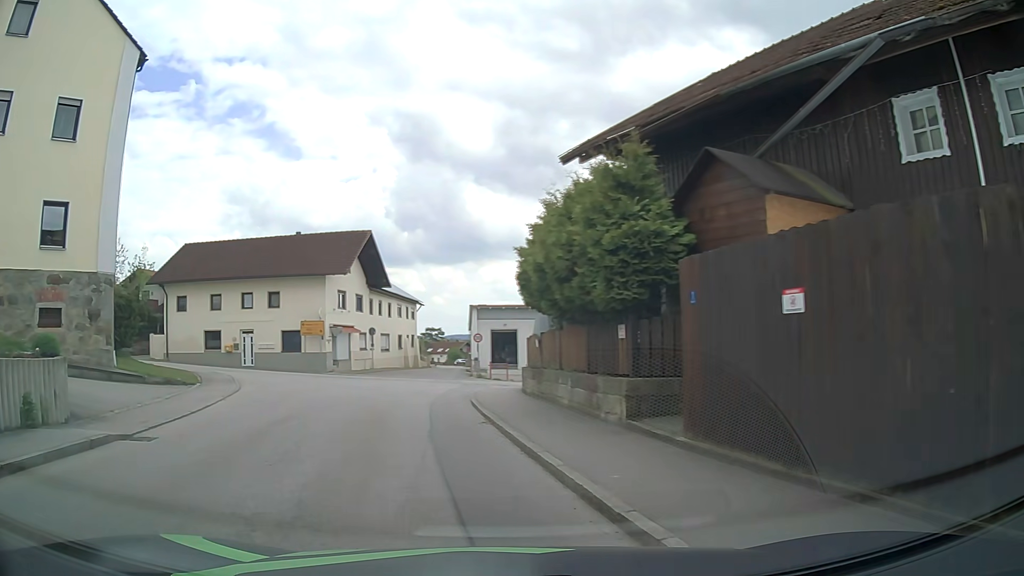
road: tertiary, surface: asphalt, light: Day
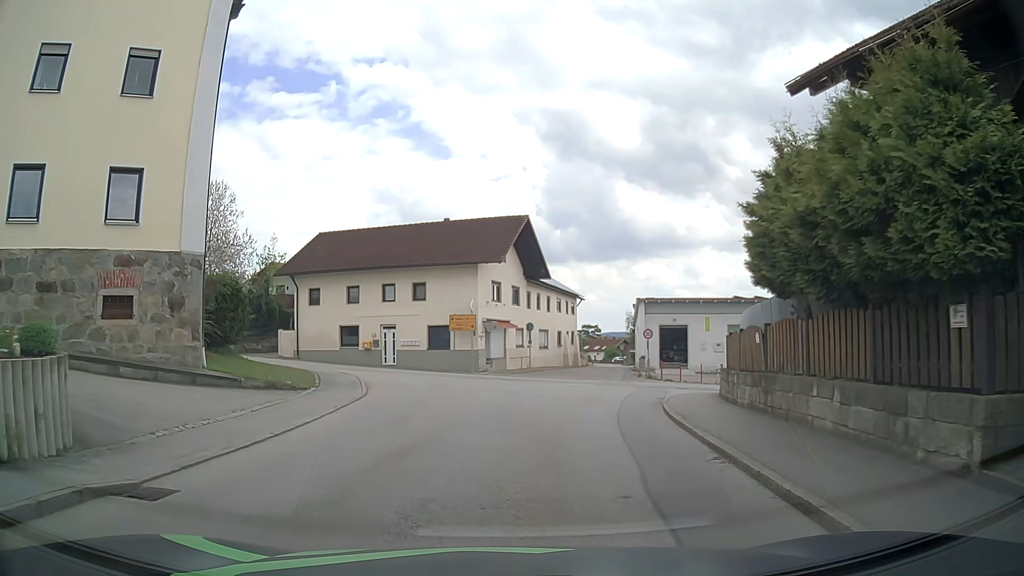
(-0.7, +4.7) m; -12°
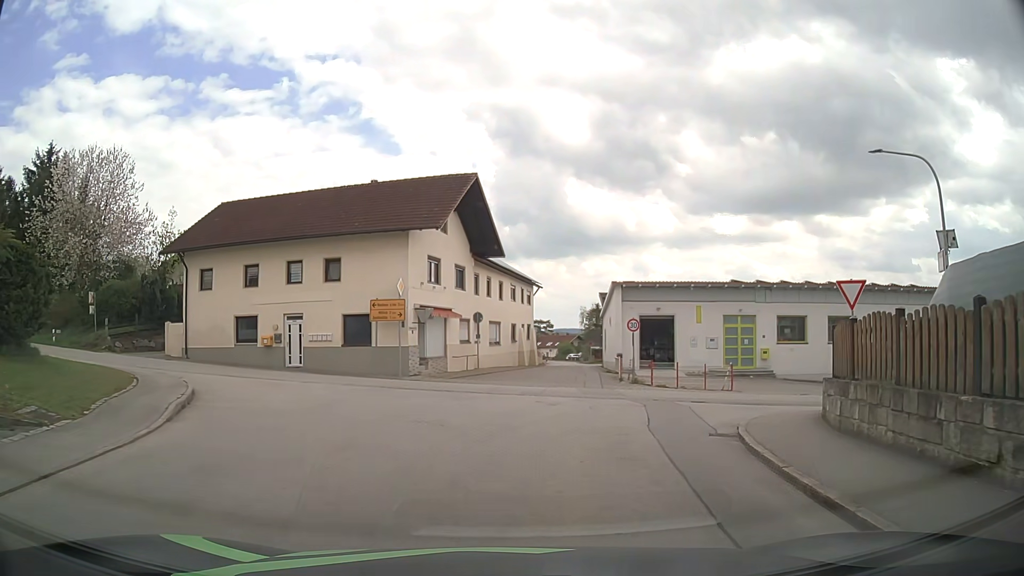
(+0.2, +9.8) m; +4°
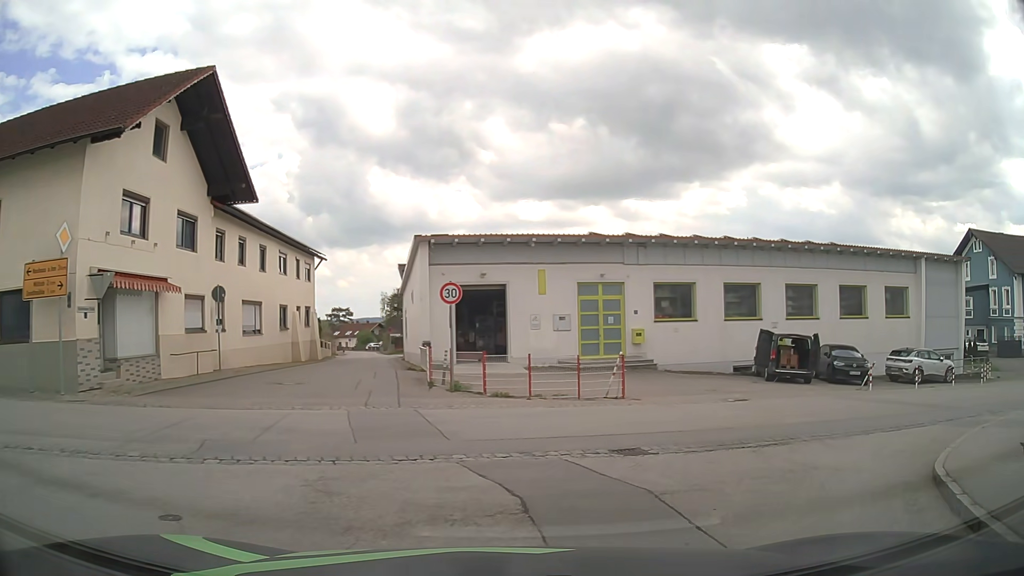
(+1.4, +12.2) m; +16°
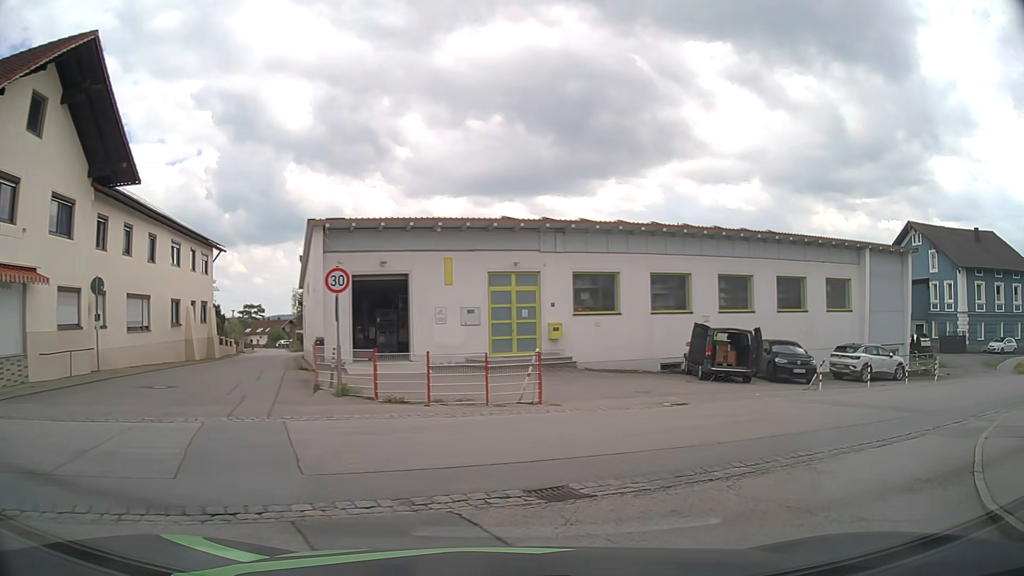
(+0.2, +2.7) m; +8°
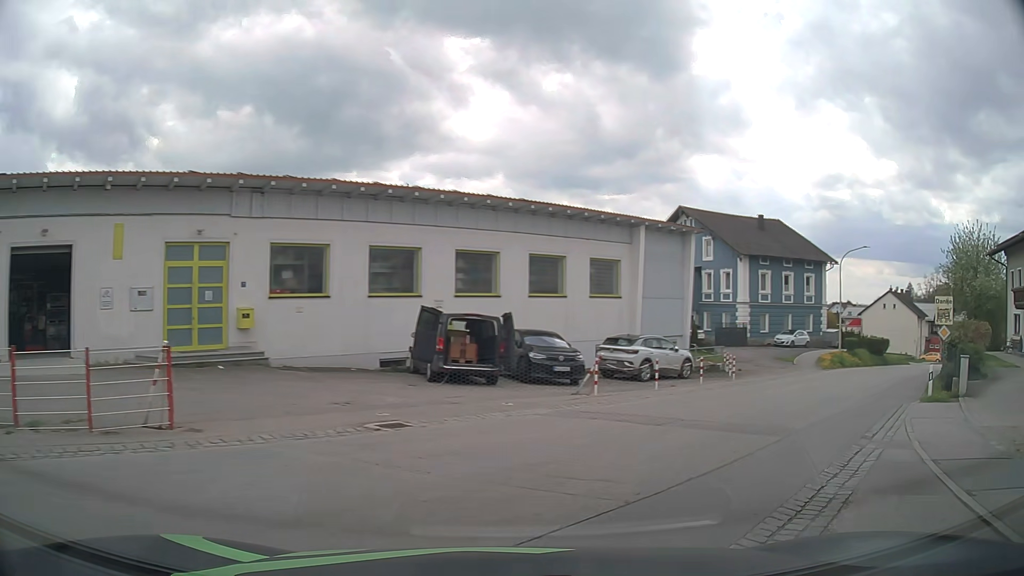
(+1.1, +5.8) m; +20°
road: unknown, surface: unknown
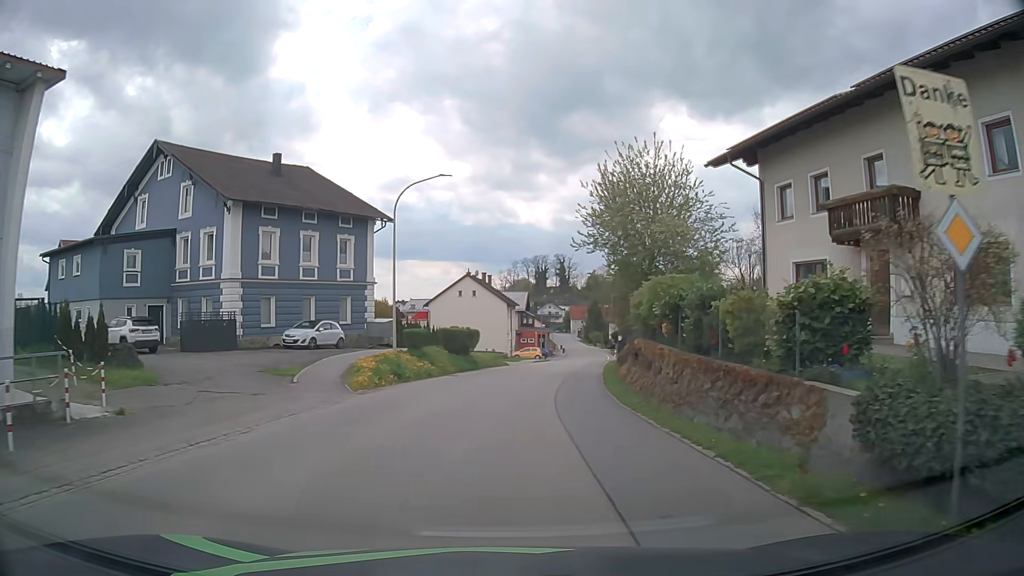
(+10.8, +19.5) m; +40°
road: secondary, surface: asphalt
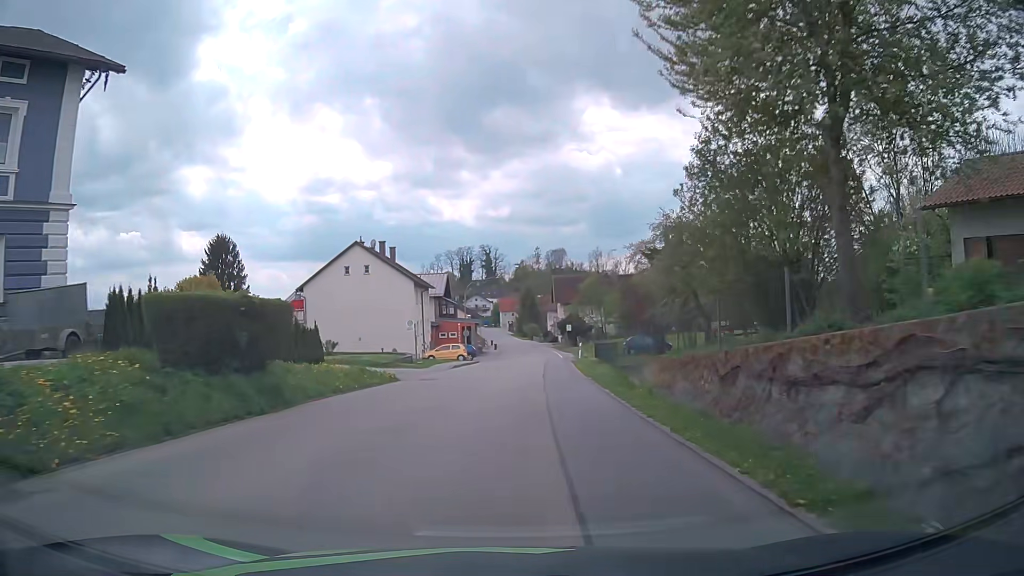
(+1.4, +25.5) m; +5°
(0, +10) (+1, +20) (+2, +30) (+2, +40) (+3, +50) (+4, +60) (+4, +70) (+5, +80) (+5, +90) (+5, +100) m
